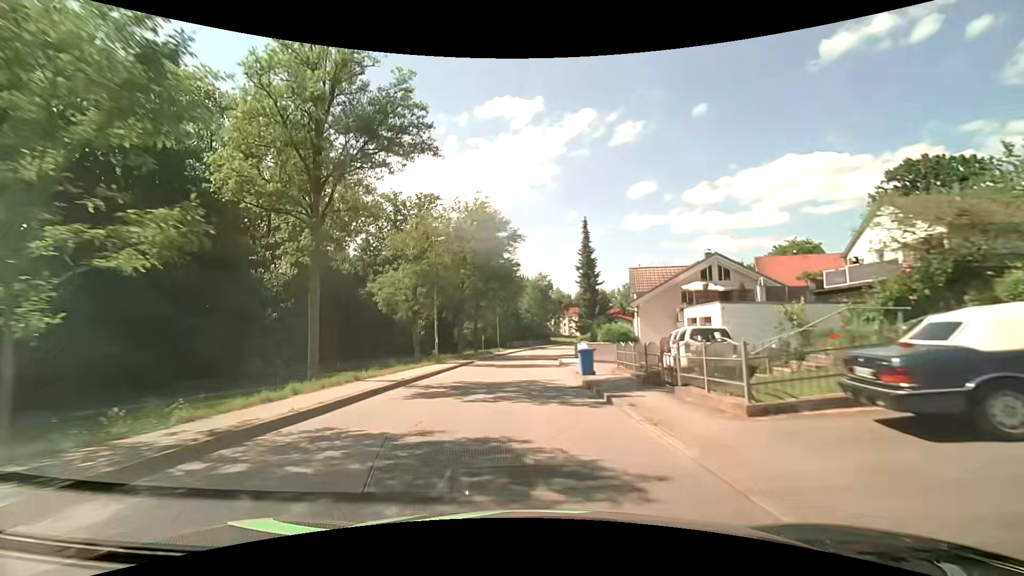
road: unclassified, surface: asphalt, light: Day
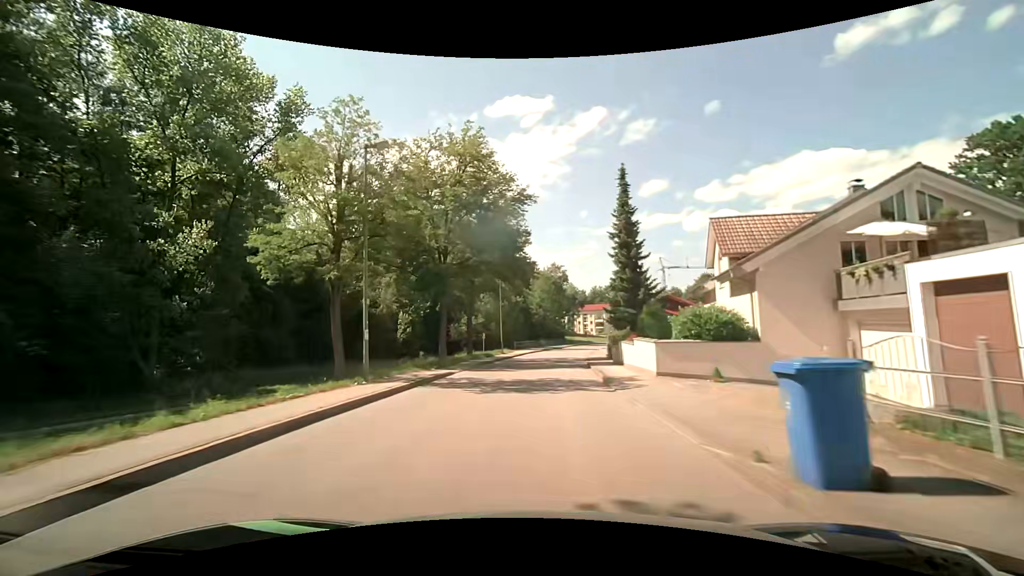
(-0.3, +15.3) m; -1°
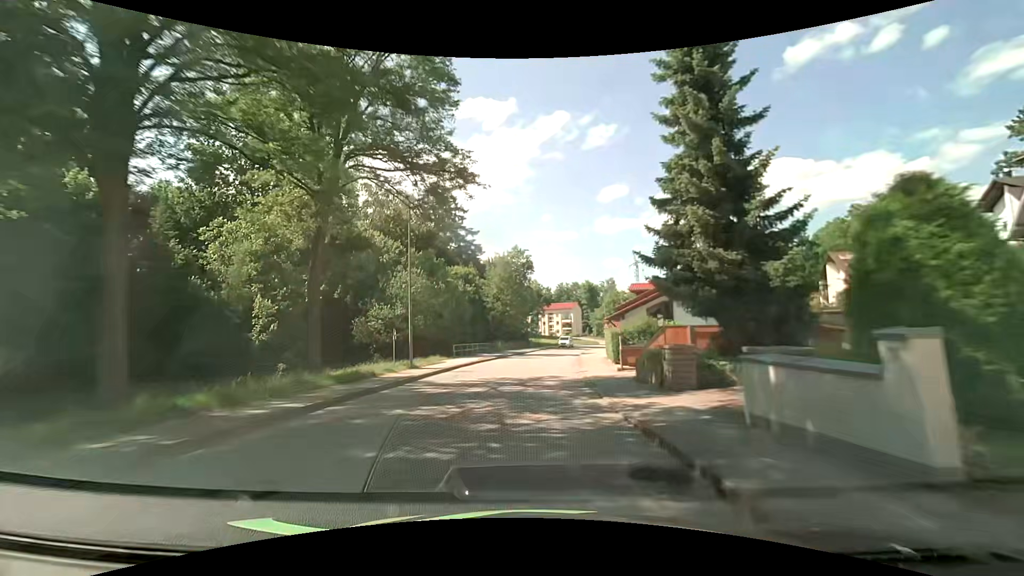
(+1.1, +23.2) m; +4°
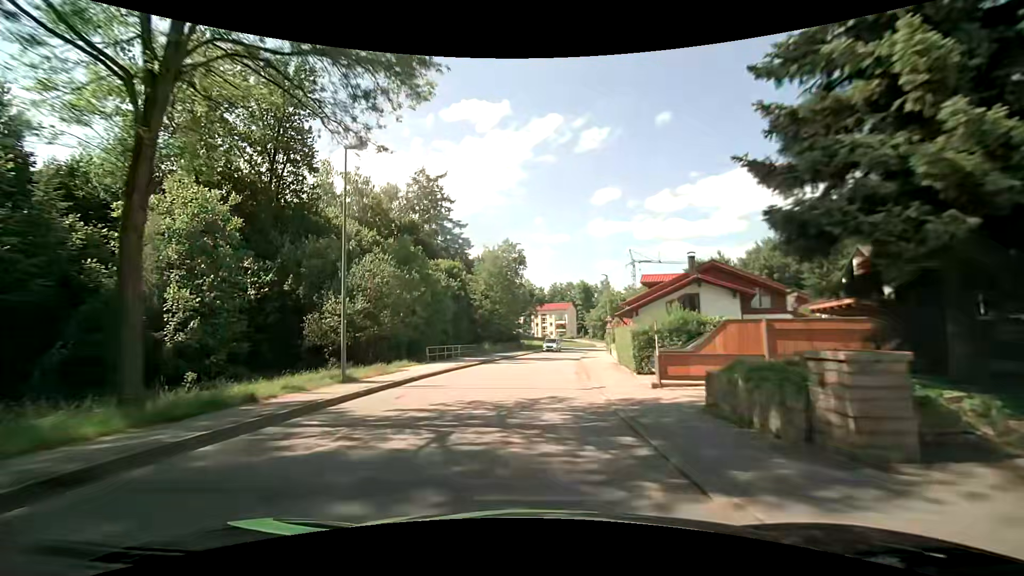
(+0.1, +7.7) m; +1°
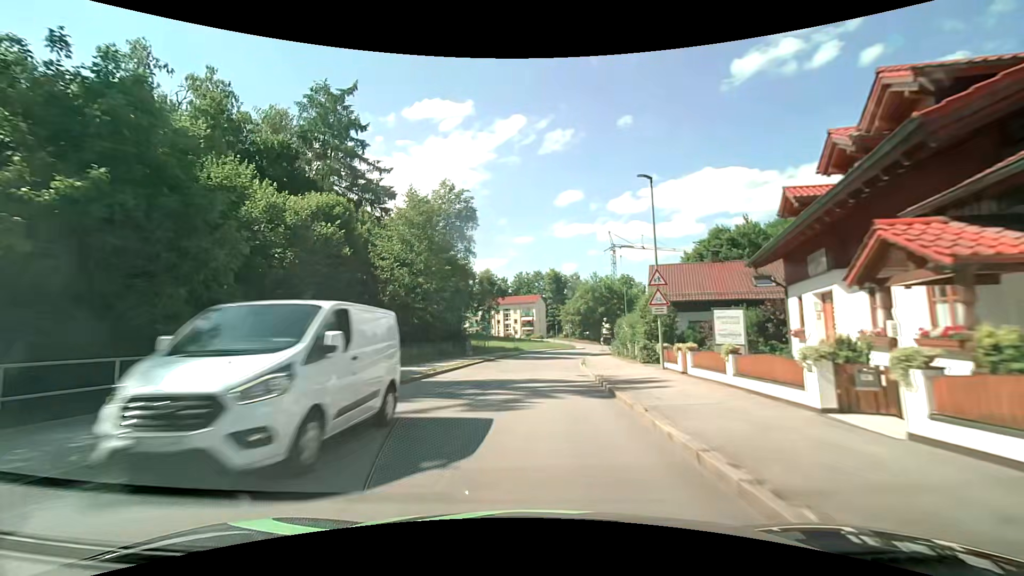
(+1.1, +30.3) m; +4°
